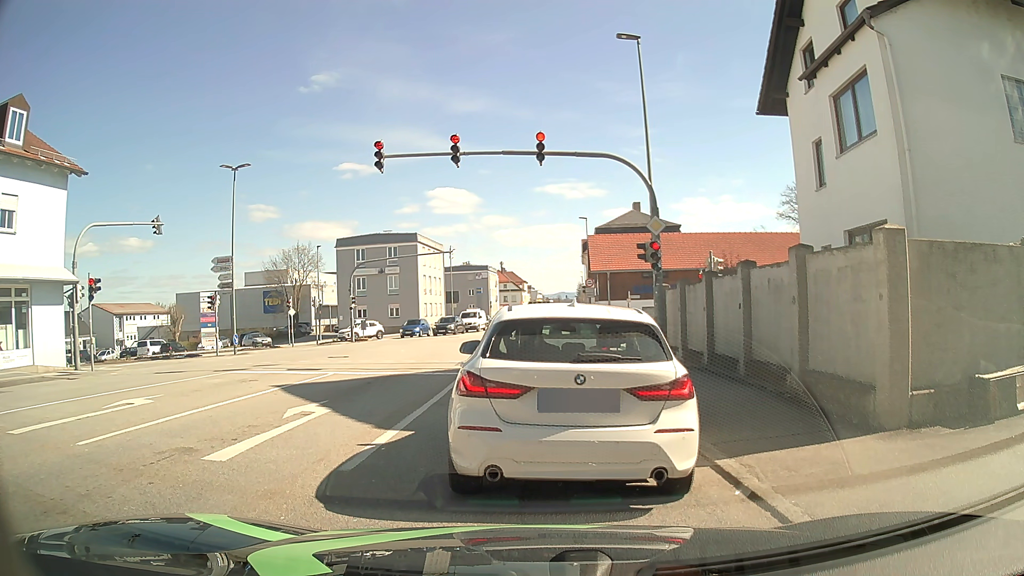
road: tertiary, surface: asphalt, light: Day
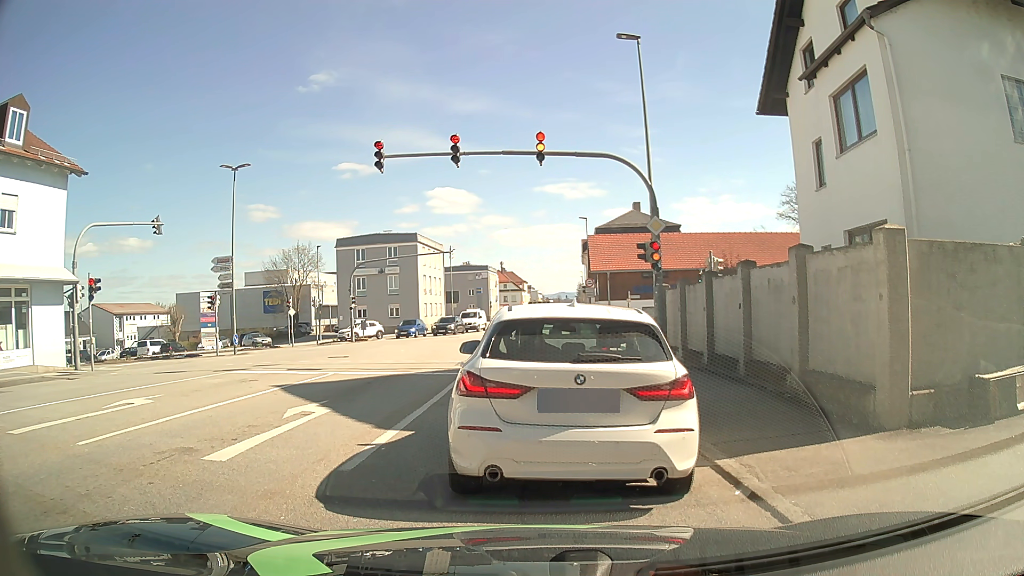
(0.0, 0.0) m; 0°
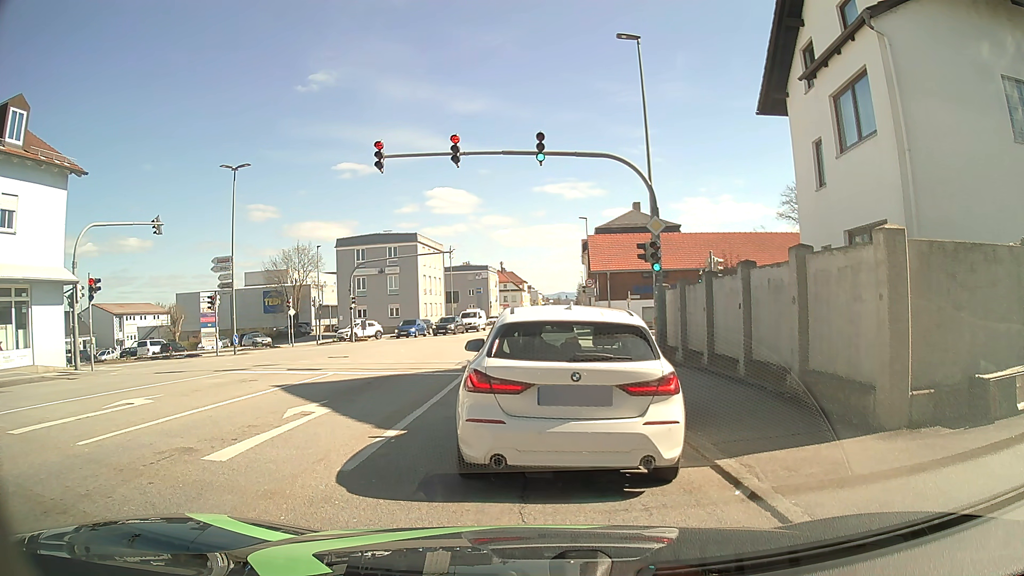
(0.0, 0.0) m; 0°
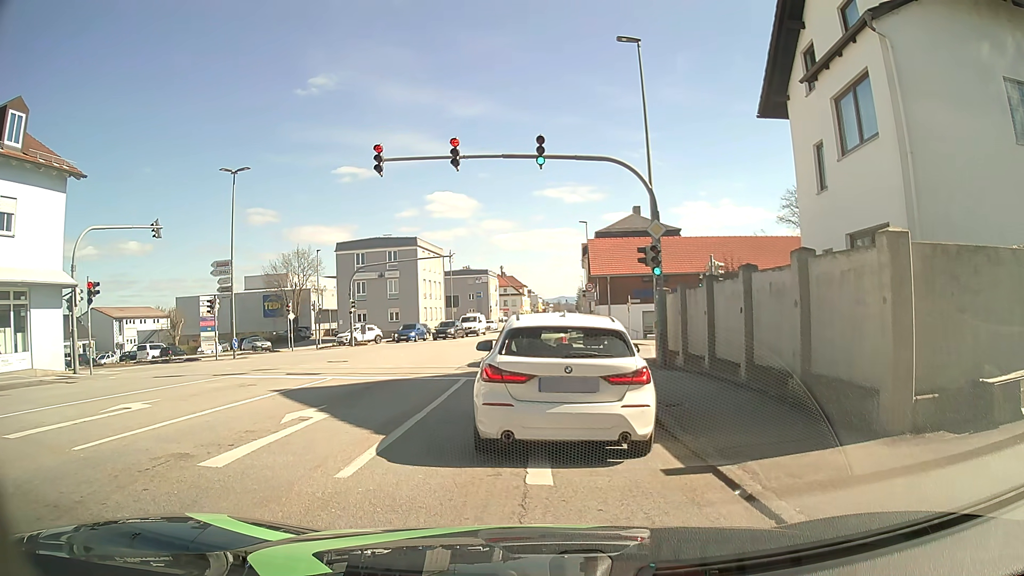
(0.0, +0.1) m; 0°
